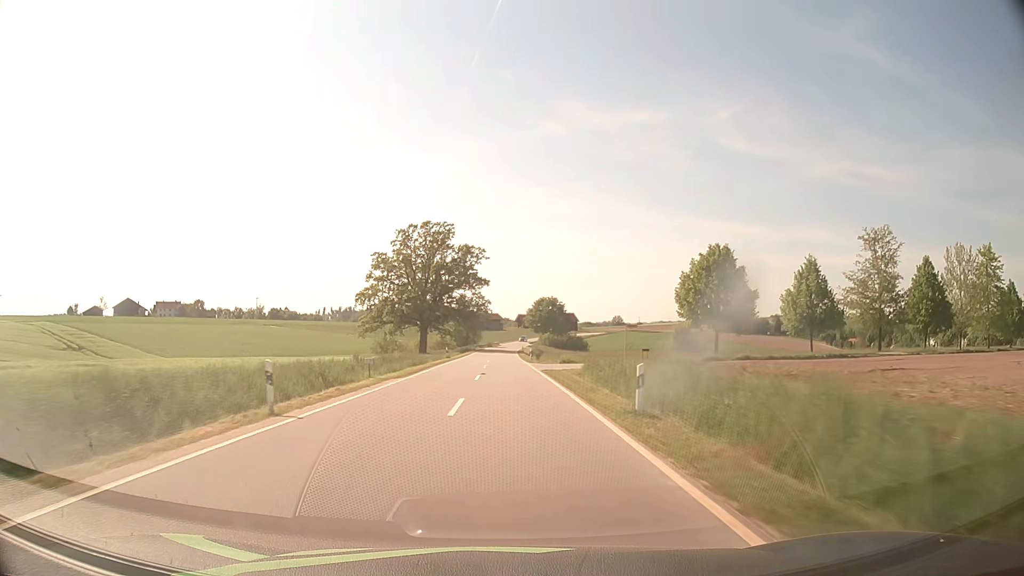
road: tertiary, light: Day
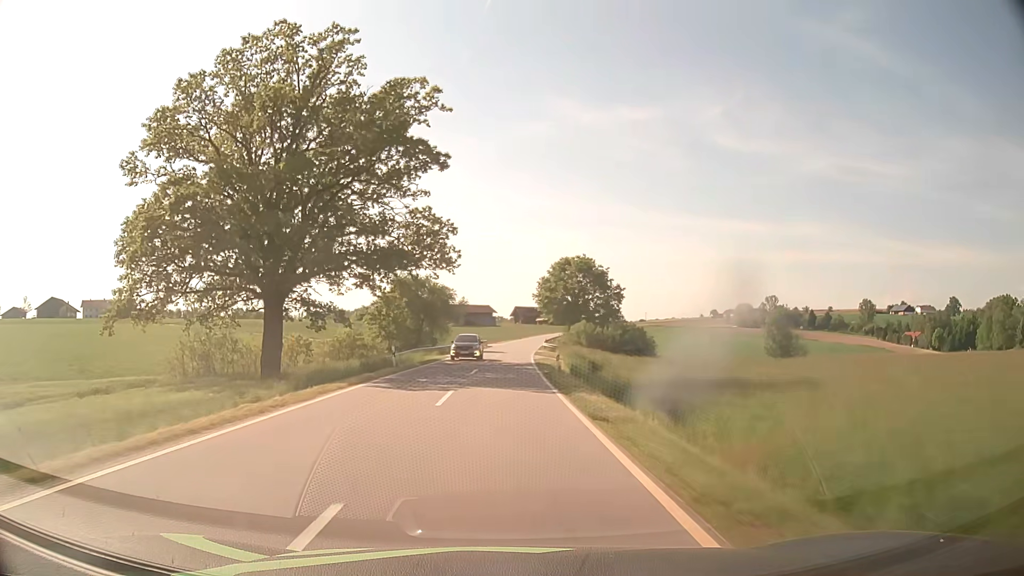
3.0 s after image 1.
(-0.1, +71.7) m; +1°
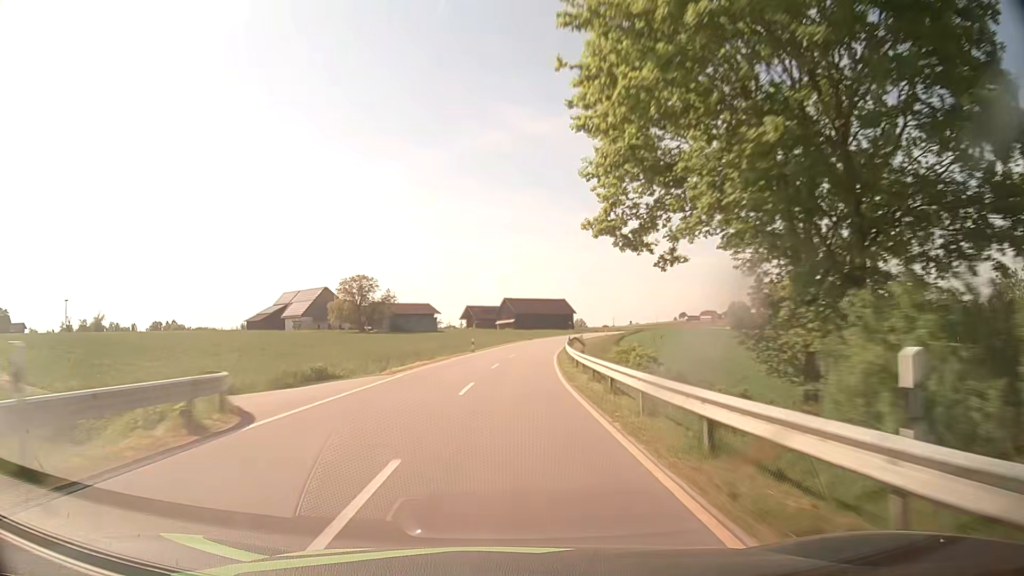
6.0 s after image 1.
(+1.4, +70.9) m; +4°
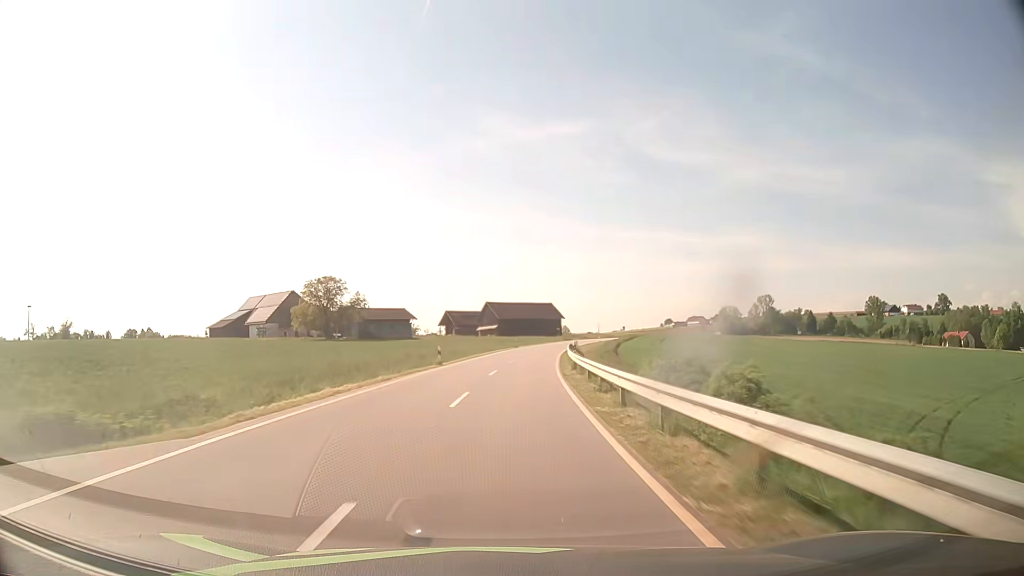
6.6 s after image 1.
(+0.2, +14.0) m; +1°
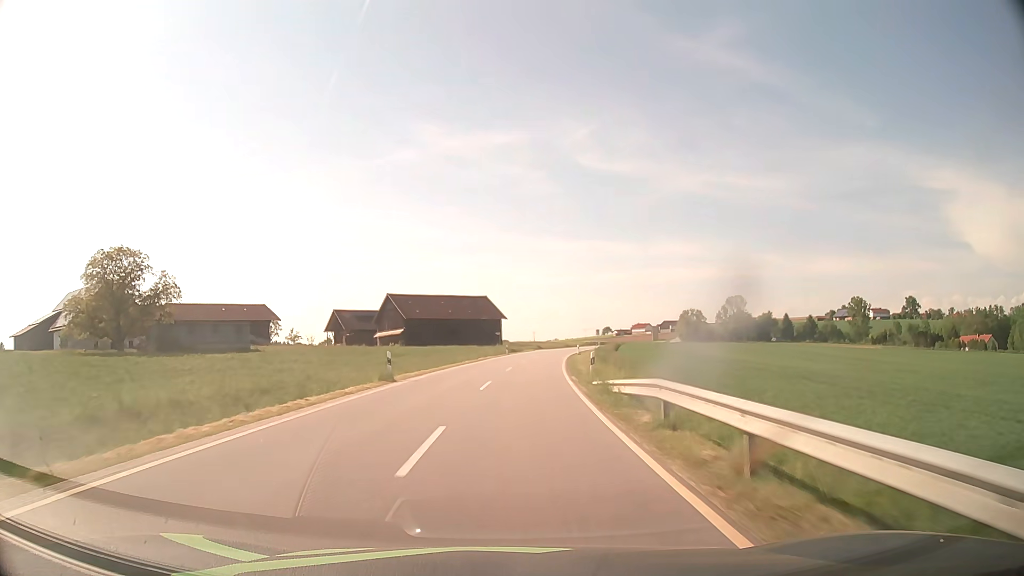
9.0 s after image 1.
(+2.7, +55.5) m; +6°
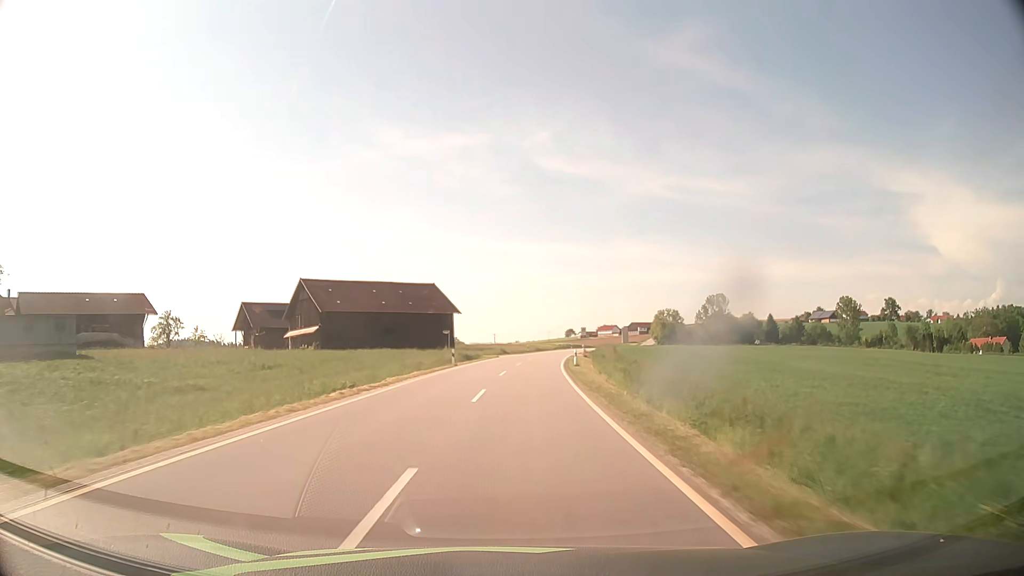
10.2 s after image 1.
(+0.8, +27.8) m; +3°
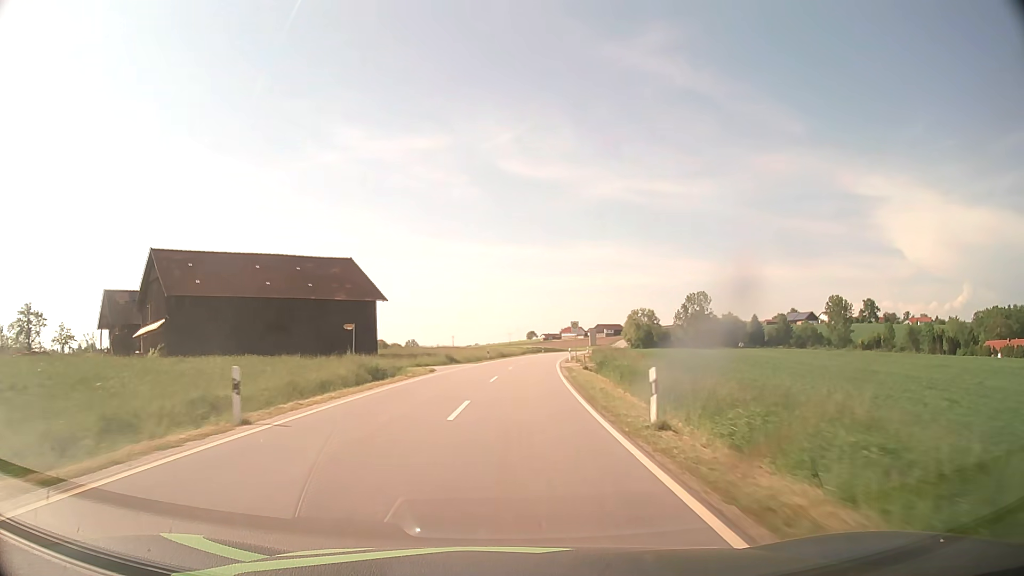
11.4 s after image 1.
(+0.9, +27.9) m; +3°
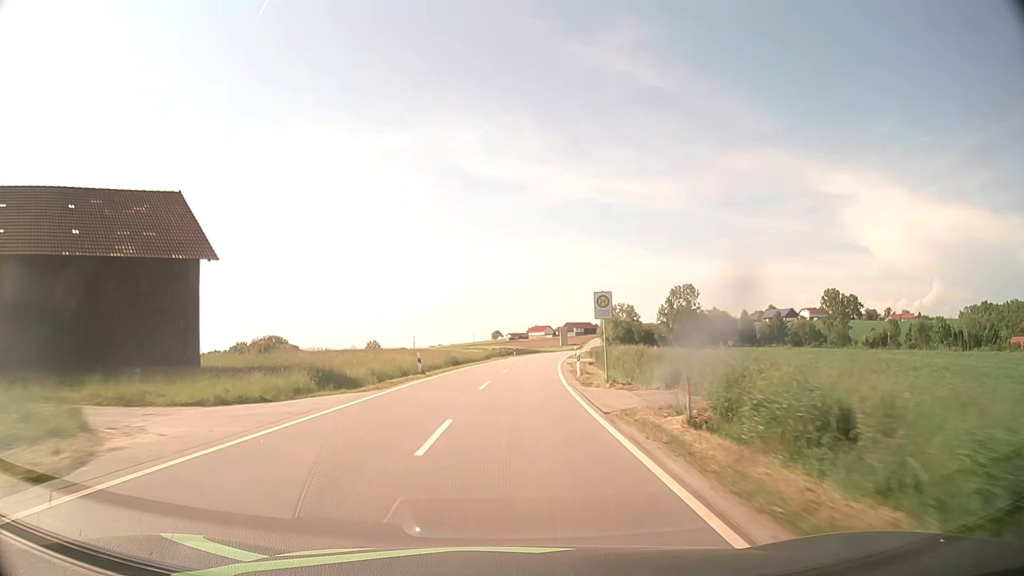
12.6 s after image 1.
(+0.7, +28.0) m; +3°
(0, +10) (0, +20) (+1, +30) (+2, +40) (+2, +50) (+4, +60) (+5, +70) (+6, +80) (+7, +90) (+9, +100) m
